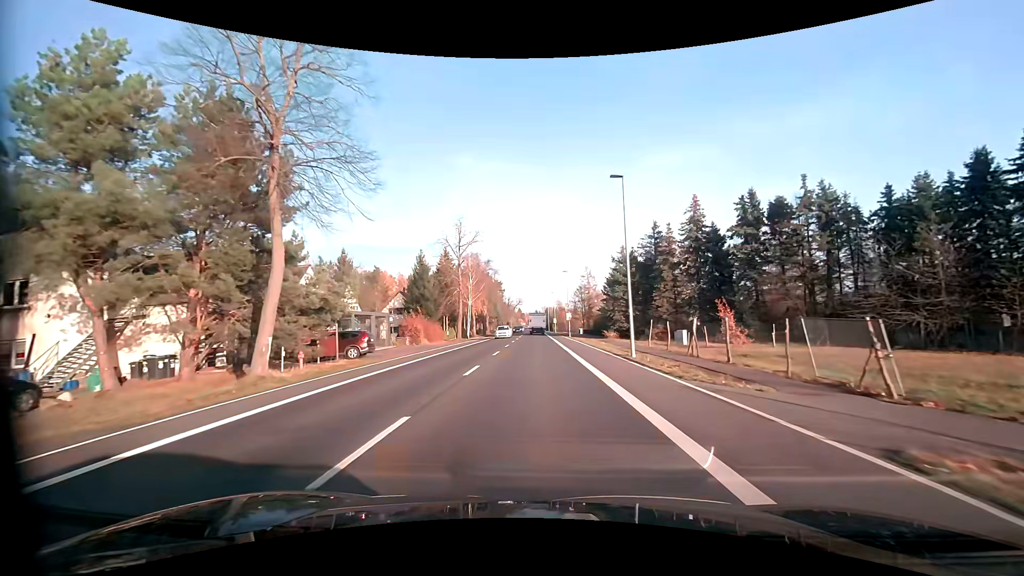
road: primary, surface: asphalt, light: Day
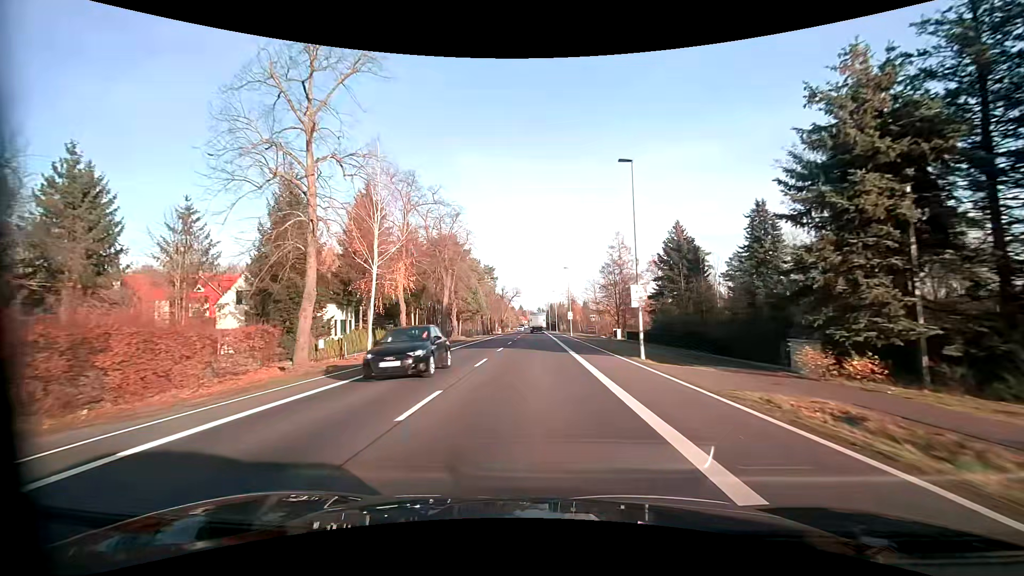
(0.0, +42.1) m; 0°
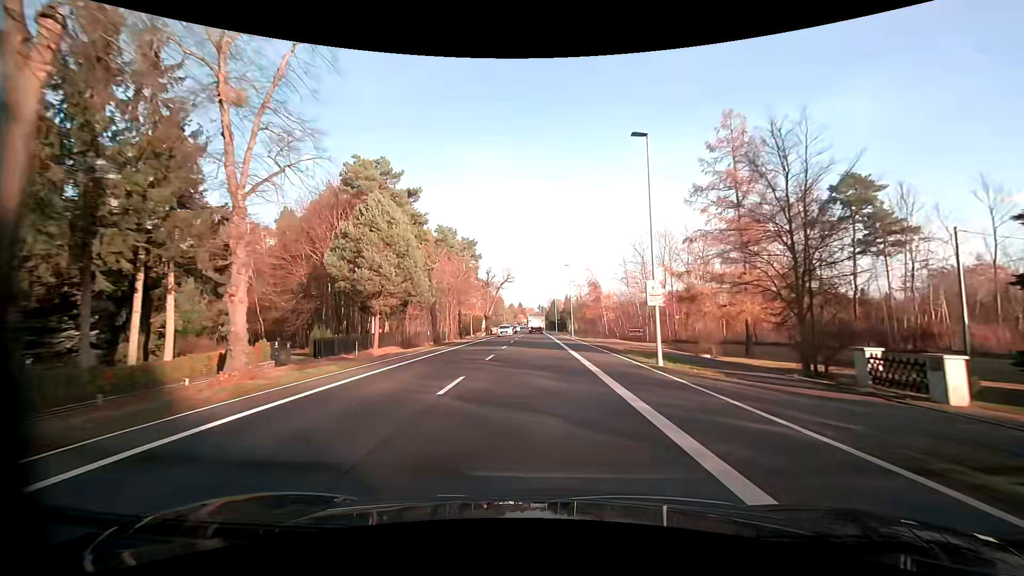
(-0.3, +42.6) m; 0°
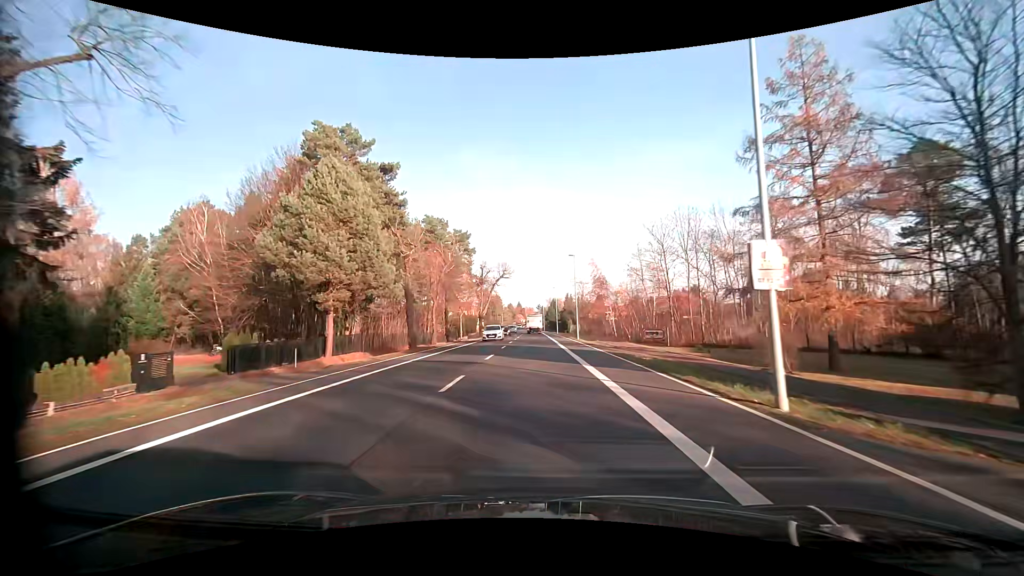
(0.0, +8.5) m; 0°
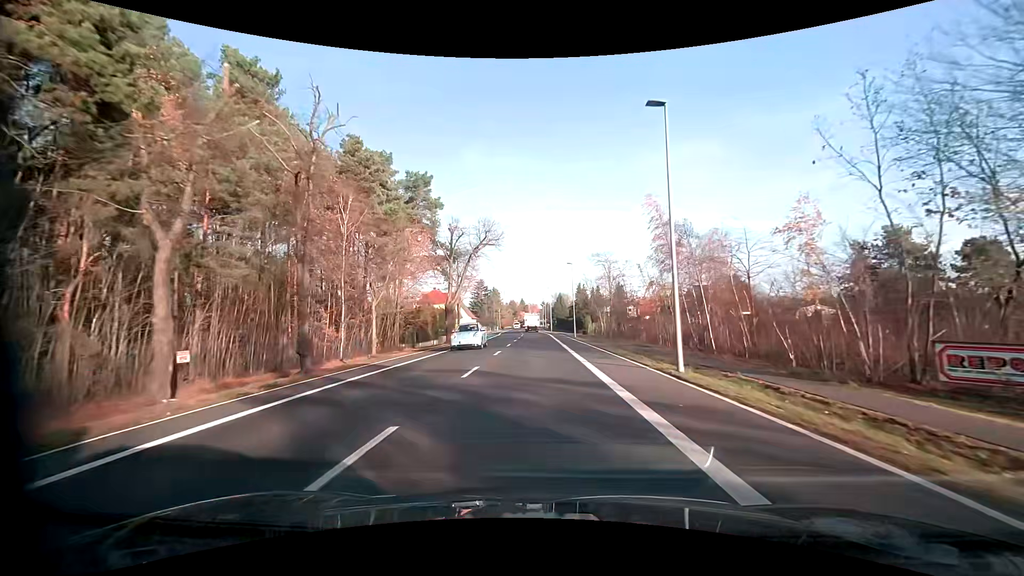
(-0.1, +33.4) m; 0°
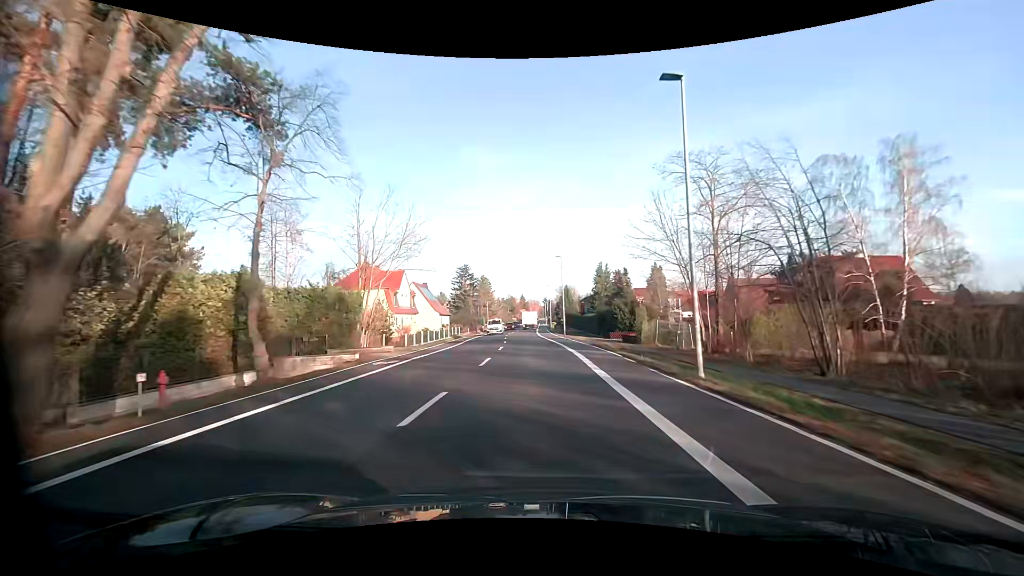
(-0.1, +41.9) m; -1°
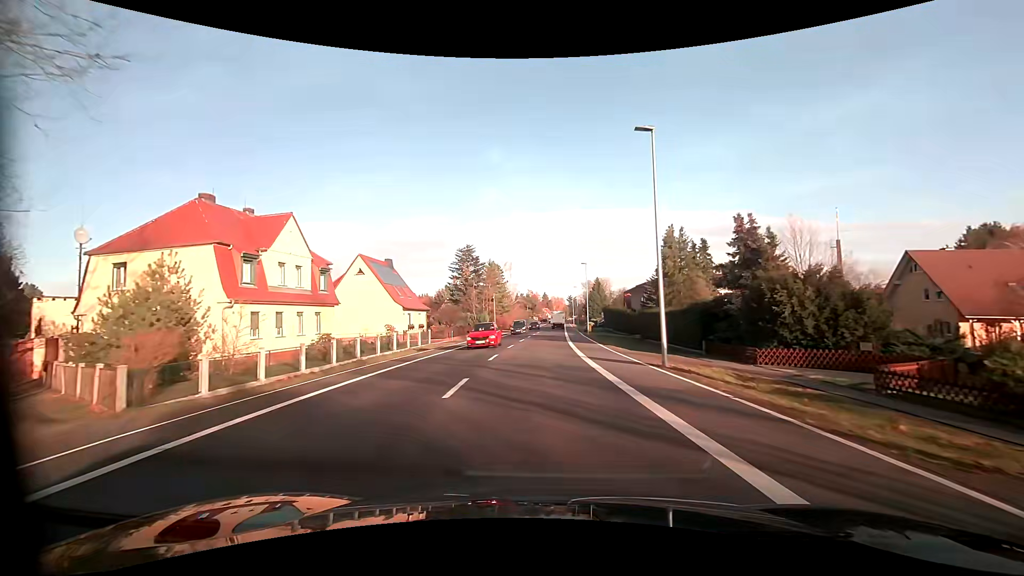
(-0.5, +33.7) m; -2°
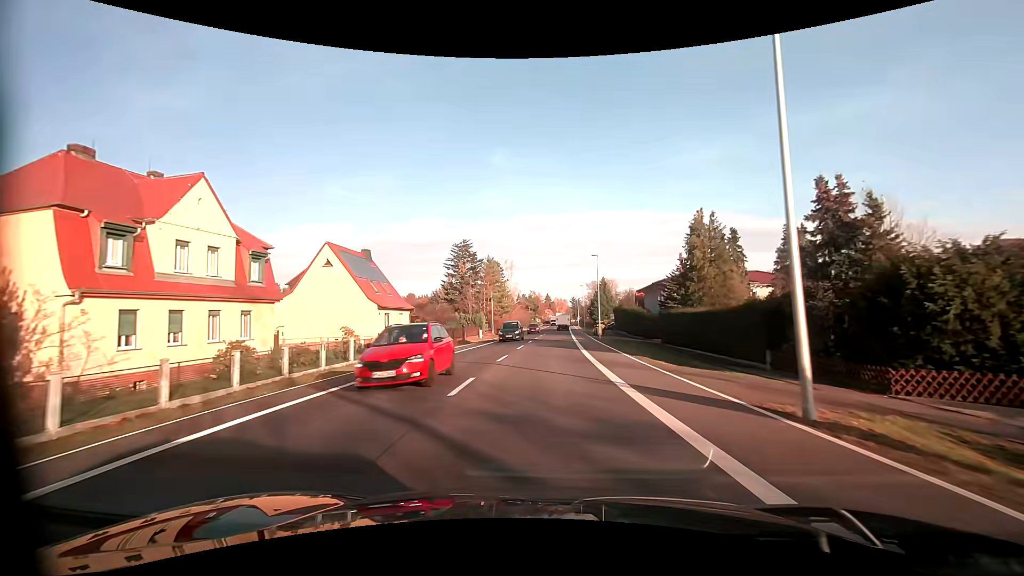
(-0.1, +8.5) m; -1°
(0, +10) (0, +20) (+1, +30) (+1, +40) (+2, +50) (+3, +60) (+3, +70) (+4, +80) (+4, +90) (+5, +100) m
